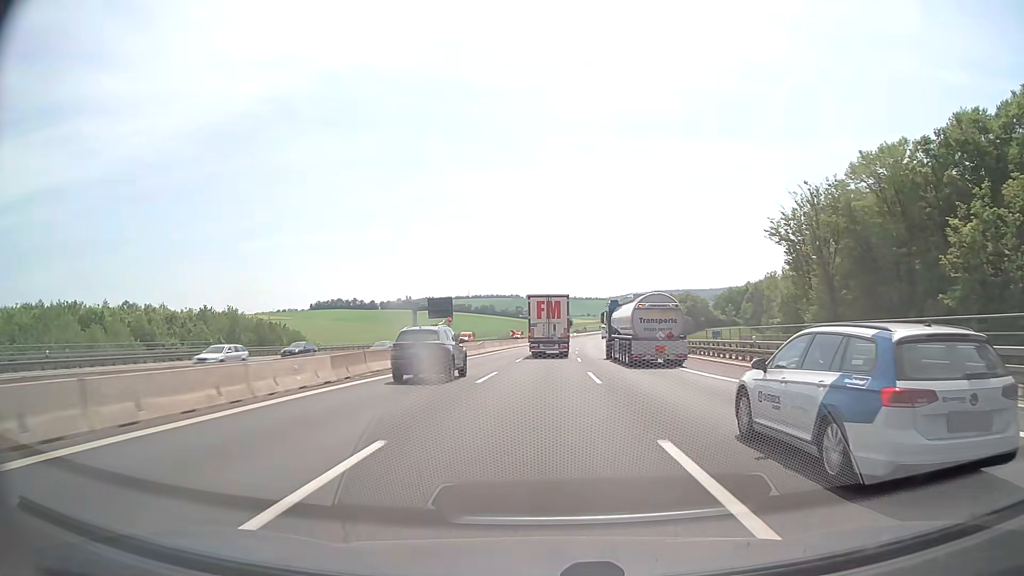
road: motorway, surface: asphalt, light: Day
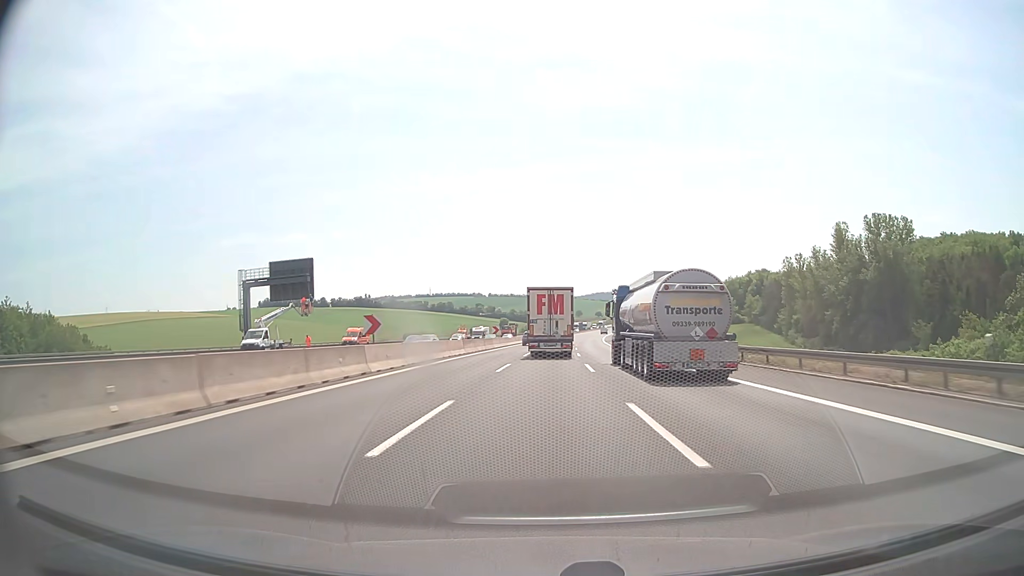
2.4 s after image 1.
(+1.5, +65.9) m; +3°
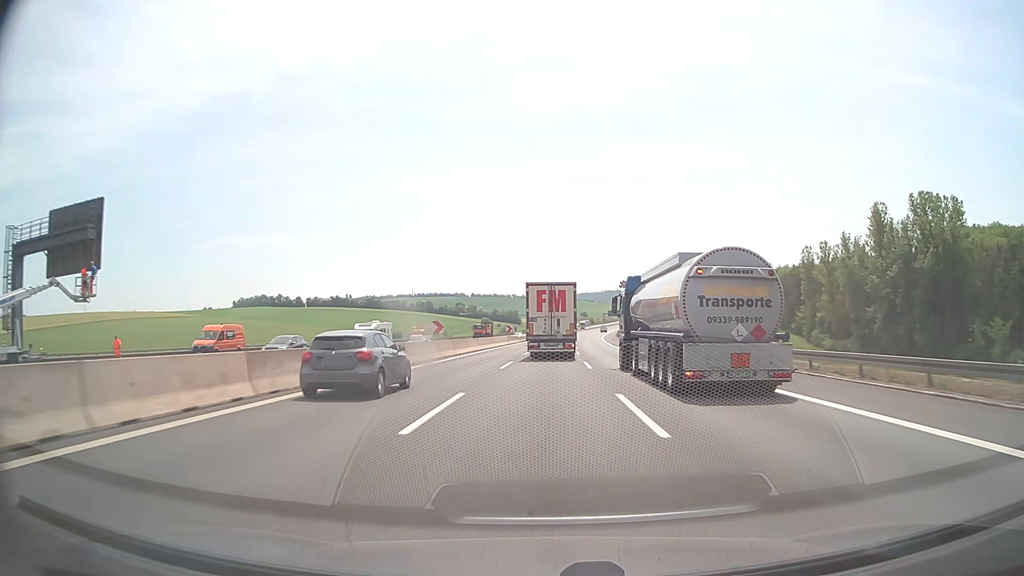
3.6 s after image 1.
(+0.4, +33.6) m; +1°
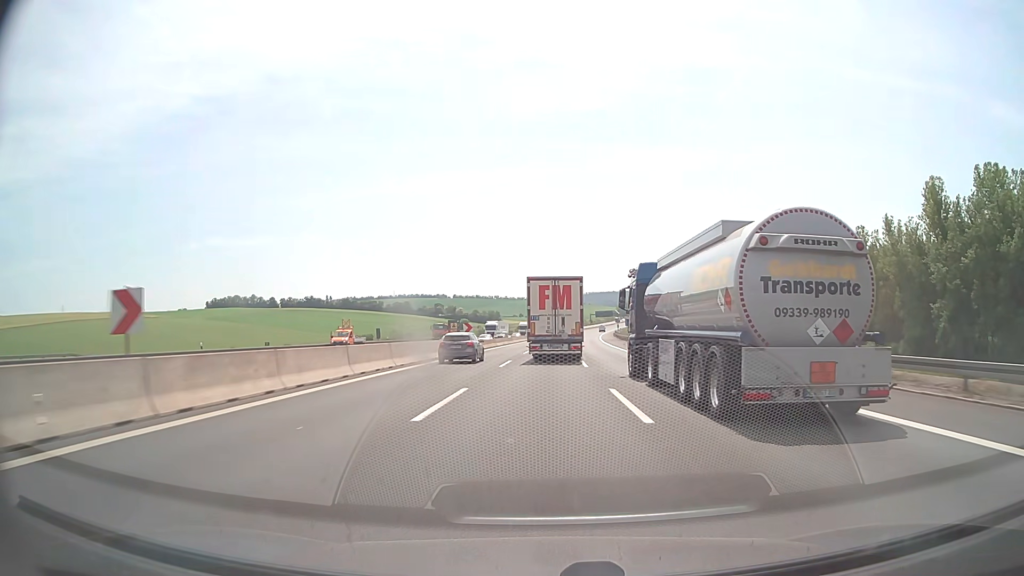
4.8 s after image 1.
(+0.4, +34.0) m; +1°
(0, +10) (0, +20) (0, +30) (0, +40) (+1, +50) (+1, +60) (+2, +70) (+2, +80) (+3, +90) (+3, +100) m
